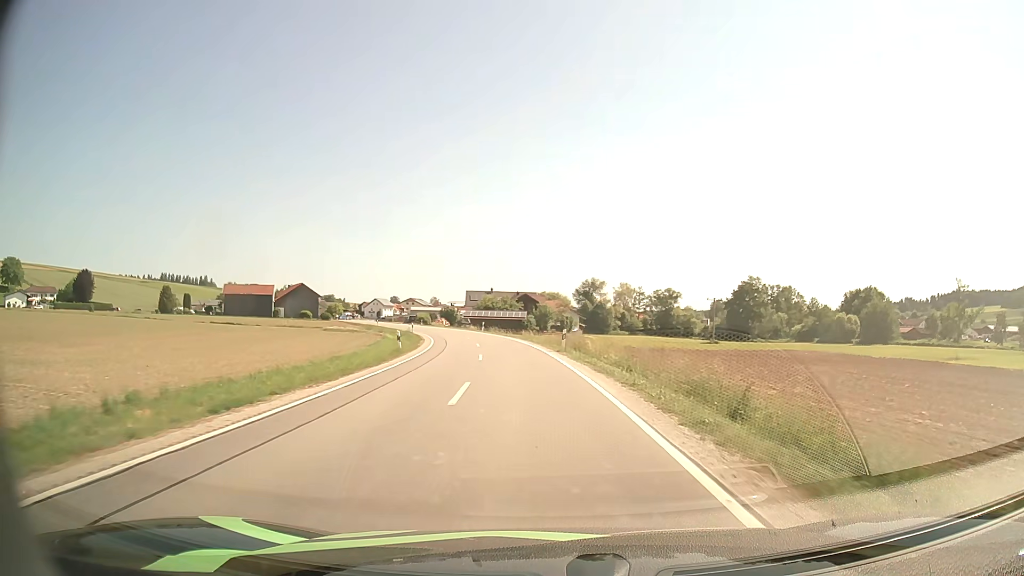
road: secondary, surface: asphalt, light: Day
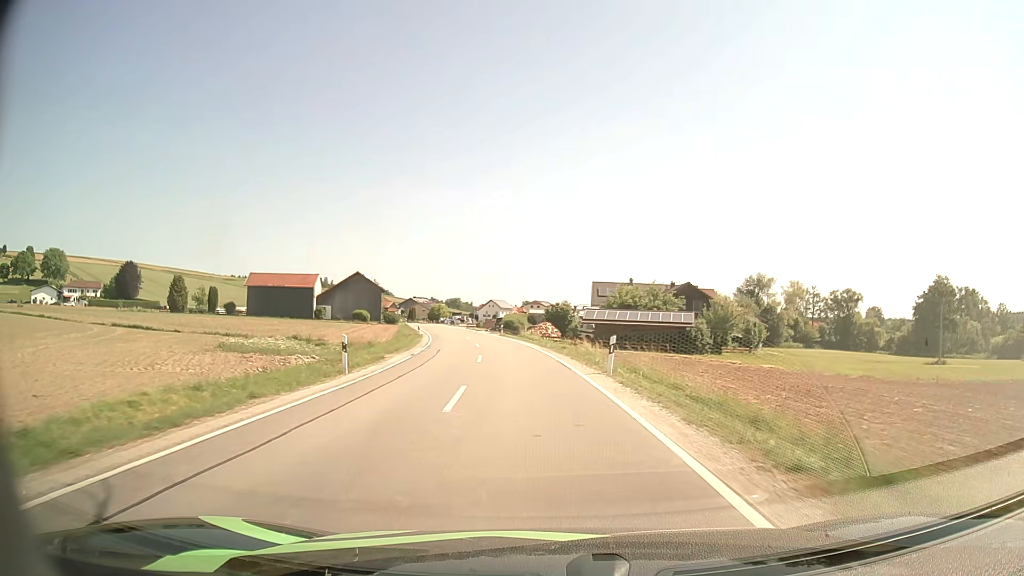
(-4.3, +49.1) m; -11°
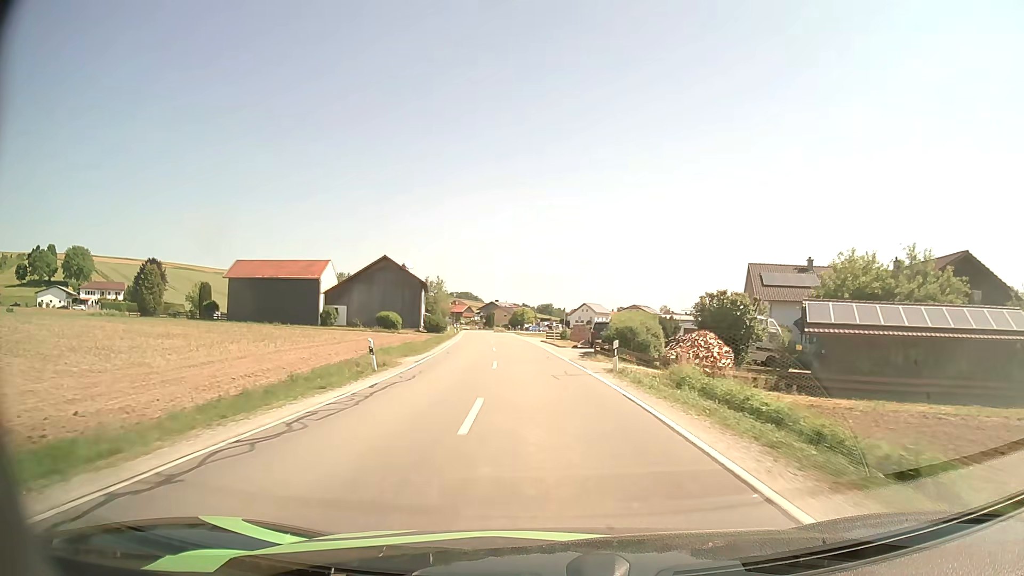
(-3.1, +37.6) m; -8°
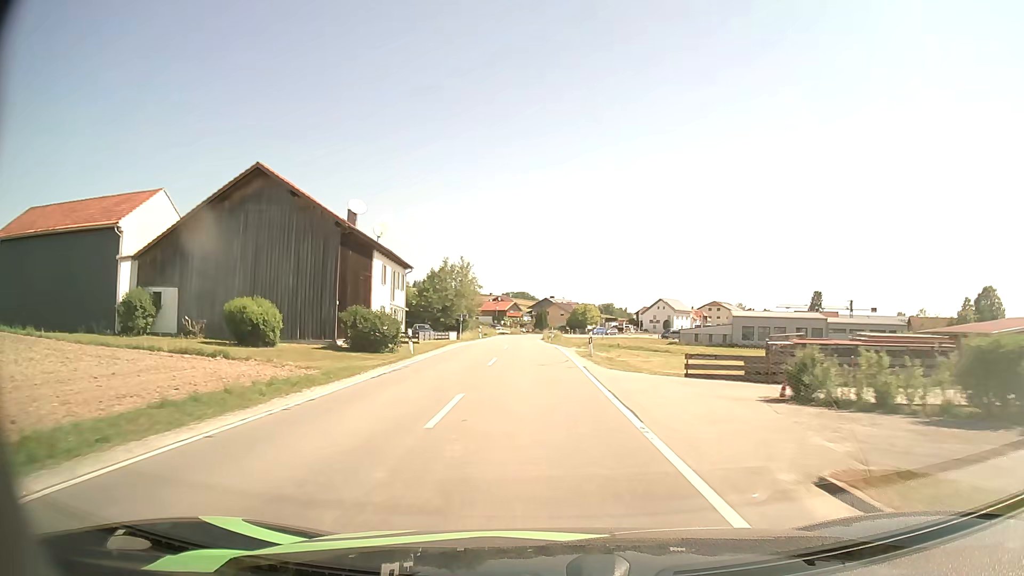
(-2.5, +47.6) m; -5°
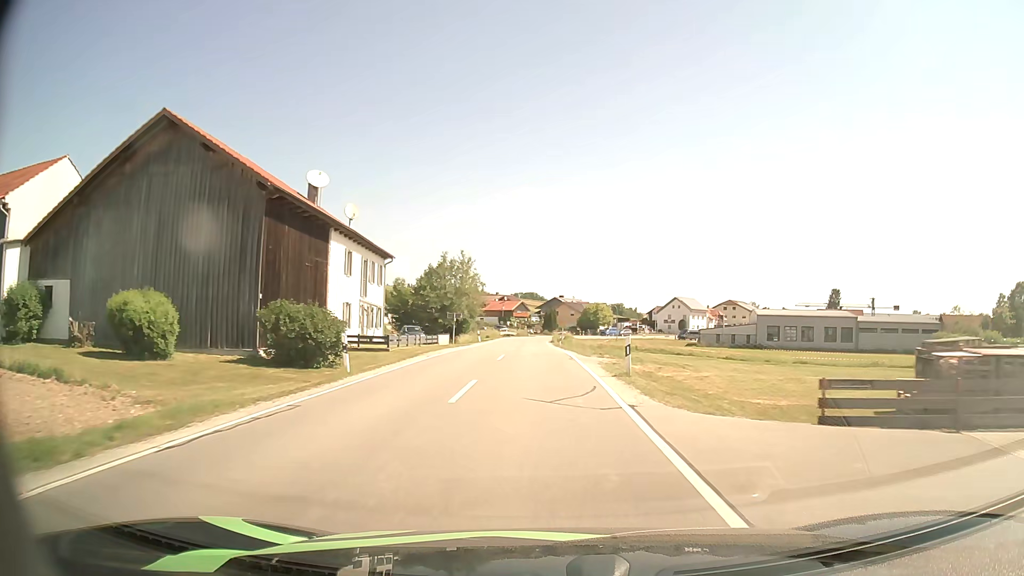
(-0.1, +9.6) m; -1°
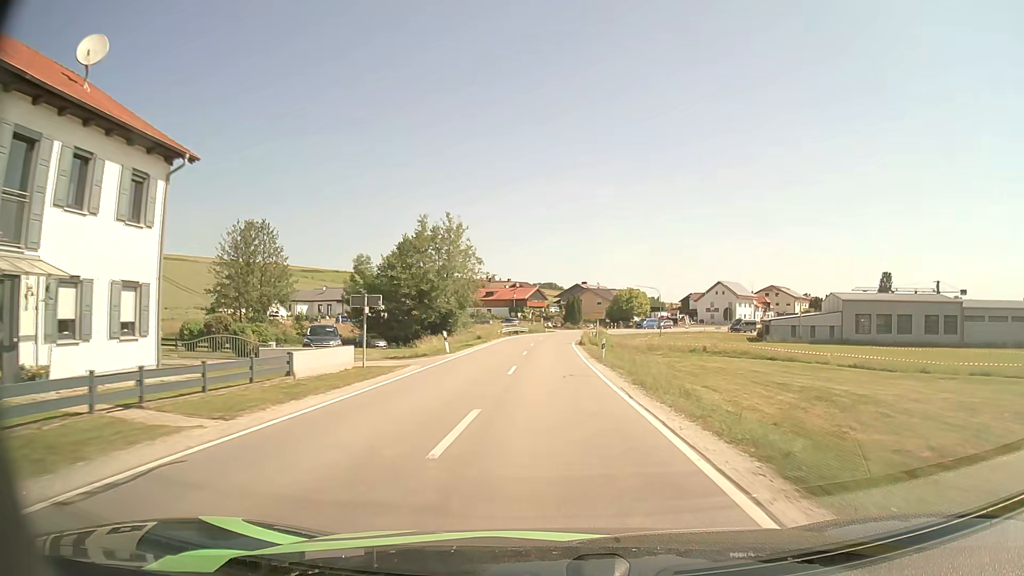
(-0.5, +28.3) m; -2°
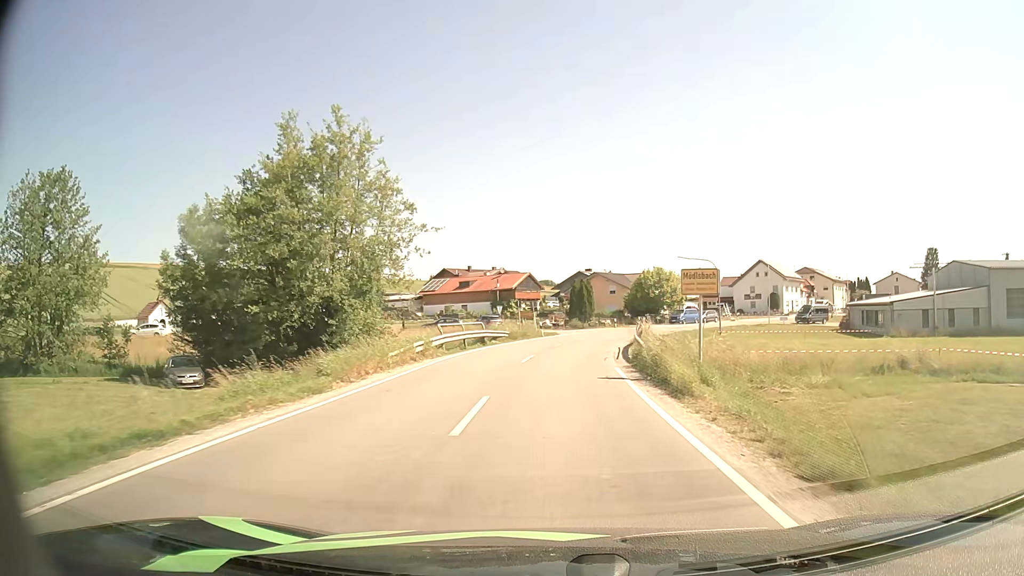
(0.0, +33.8) m; 0°
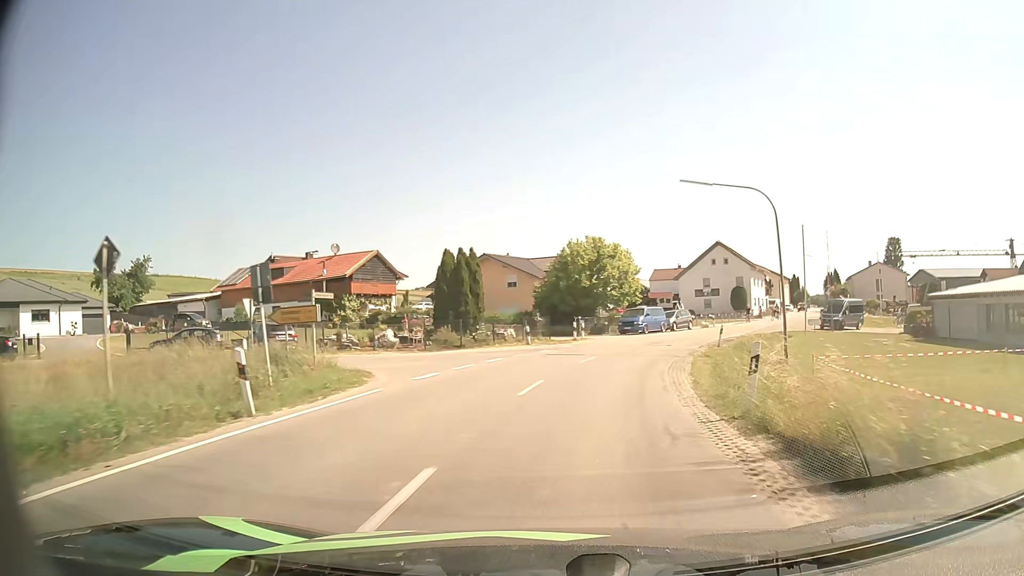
(+2.2, +36.1) m; +9°
(0, +10) (+2, +20) (+5, +29) (+8, +39) (+13, +48) (+18, +56) (+23, +65) (+27, +74) (+32, +83) (+36, +92) m
